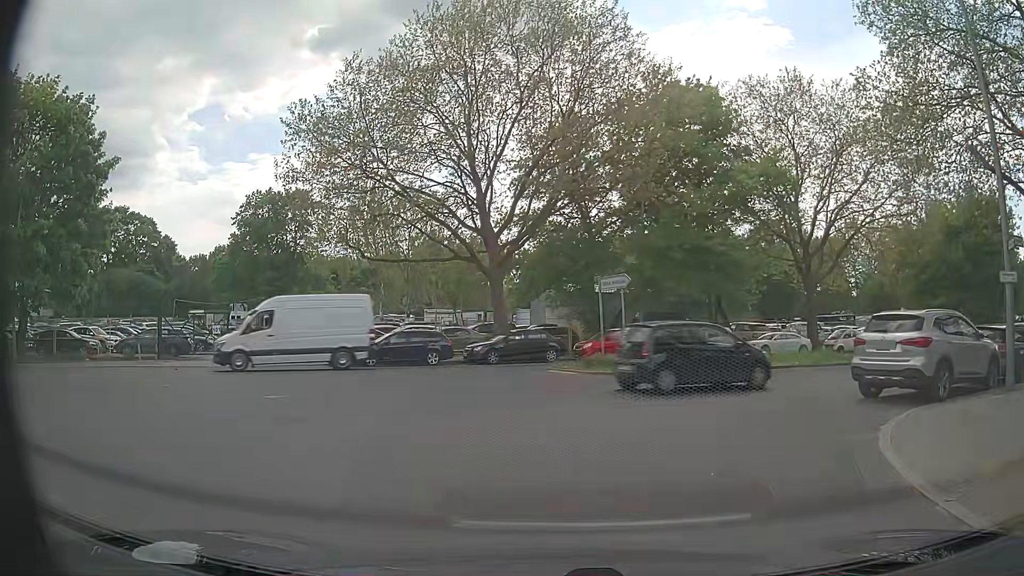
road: unclassified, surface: asphalt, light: Day
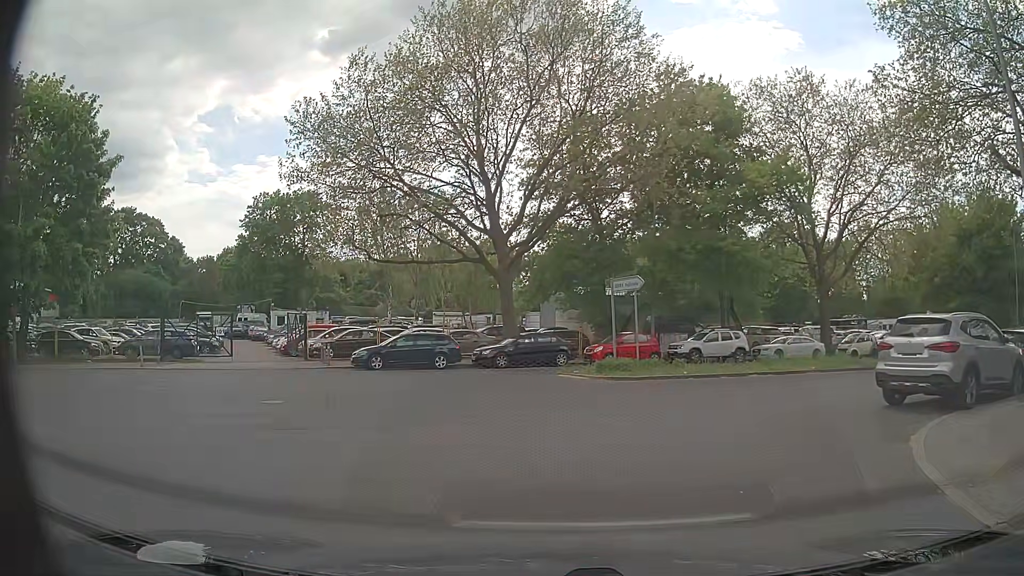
(0.0, +0.6) m; 0°
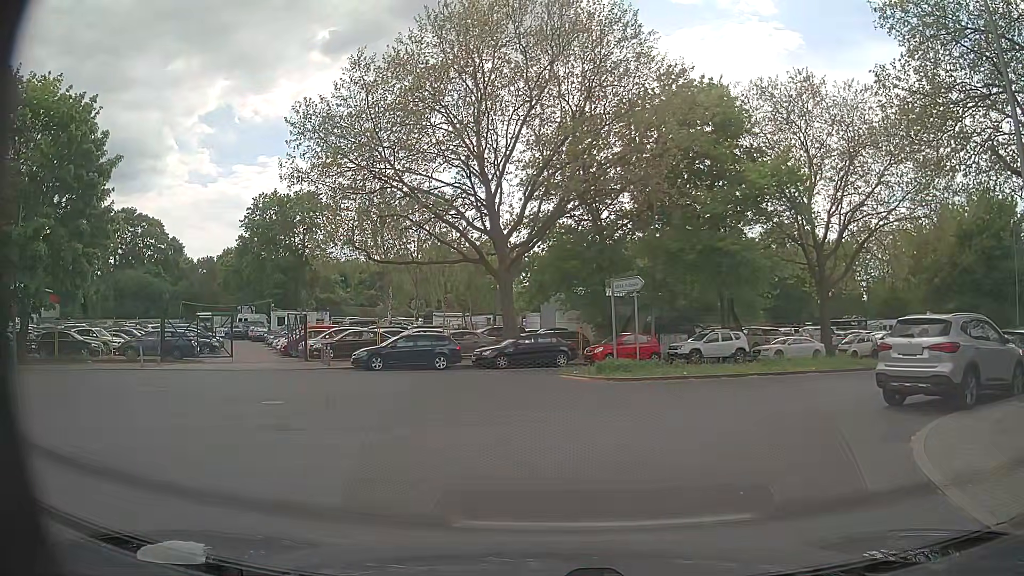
(0.0, 0.0) m; 0°
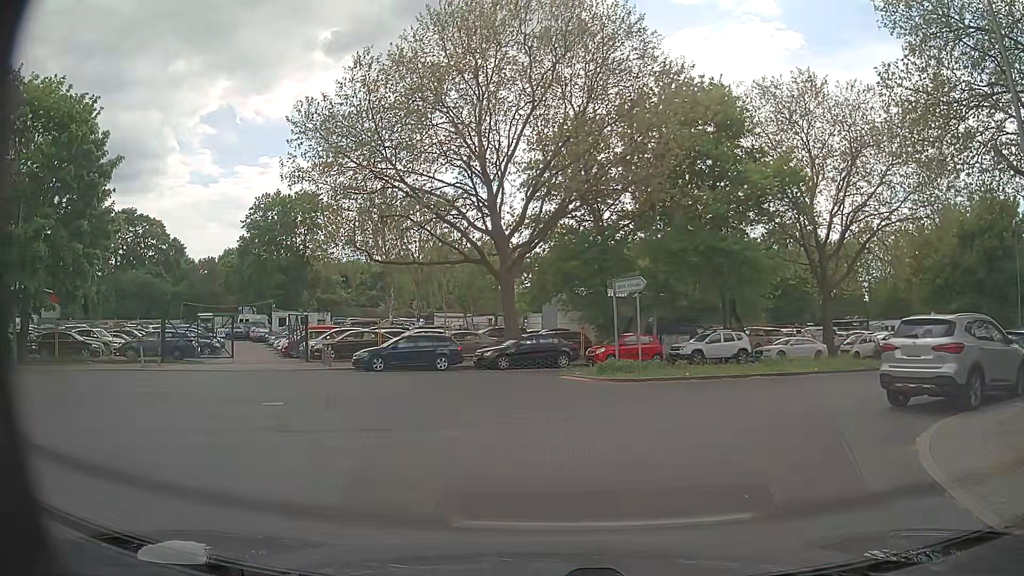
(0.0, +0.1) m; 0°
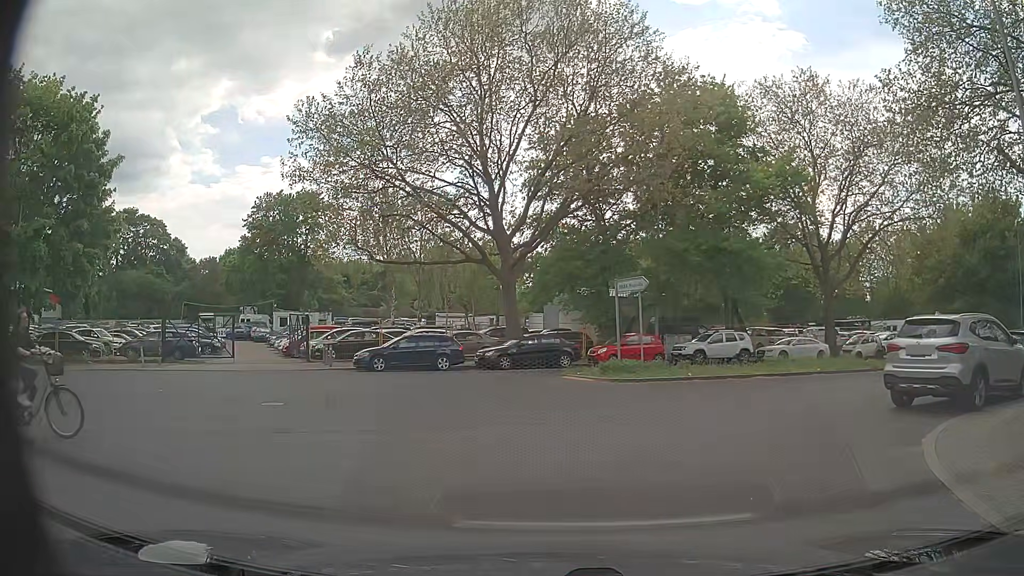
(0.0, +0.1) m; 0°
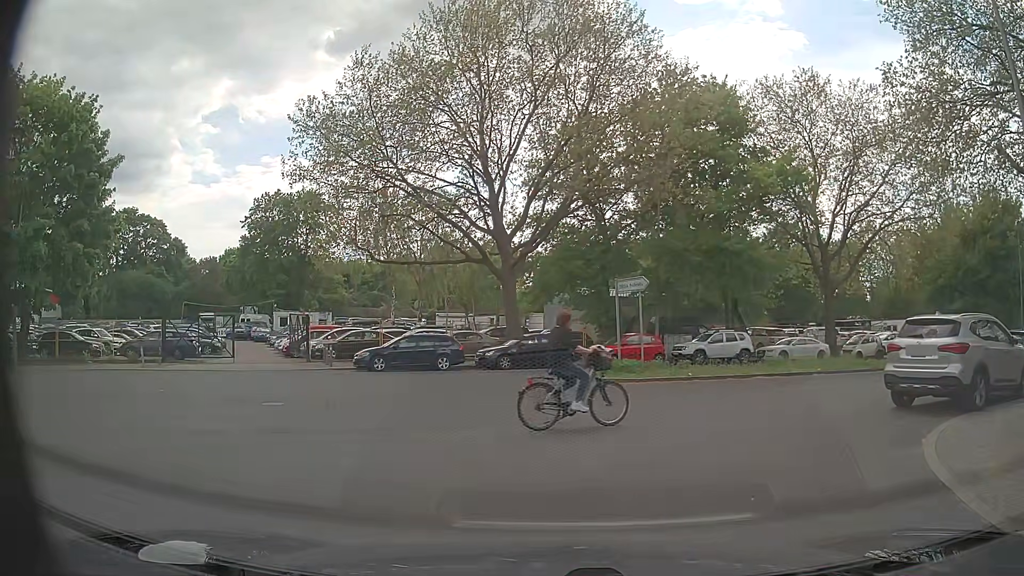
(0.0, +0.1) m; 0°
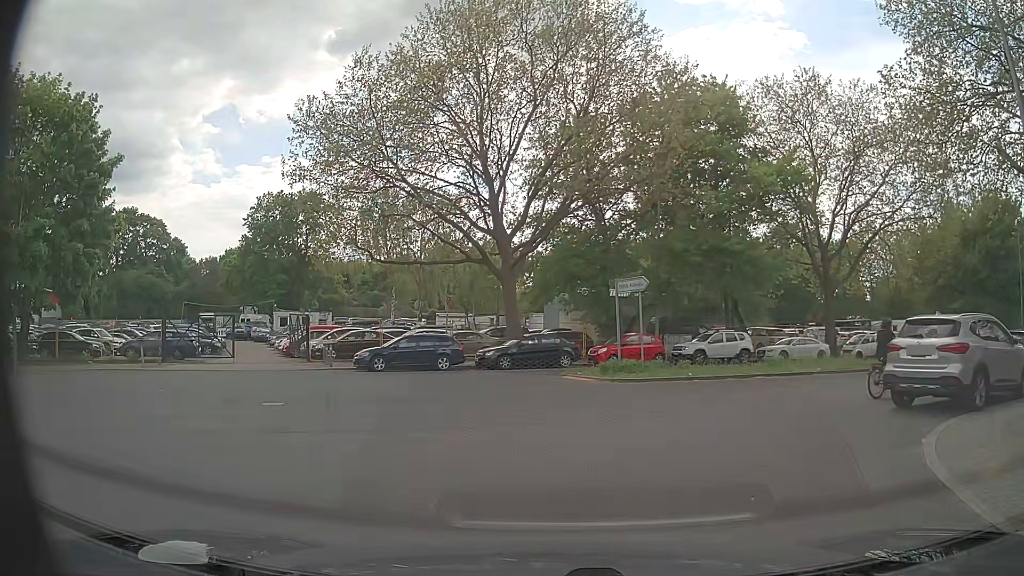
(0.0, 0.0) m; 0°
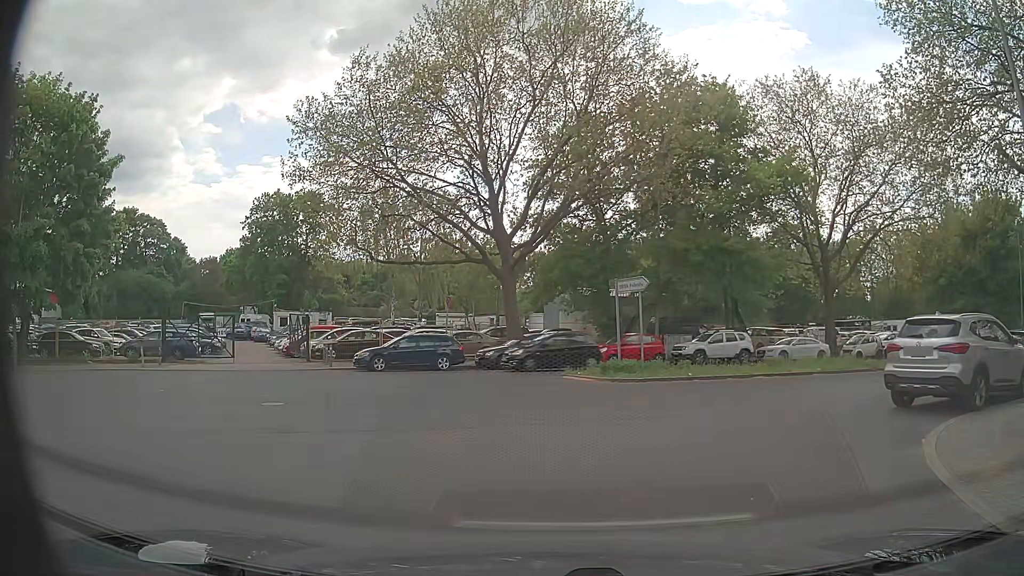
(0.0, 0.0) m; 0°
(0, +10) (+6, +18) (+15, +23) (+24, +27) (+33, +31) (+41, +36) (+50, +40) (+59, +45) (+68, +50) (+77, +54) m
